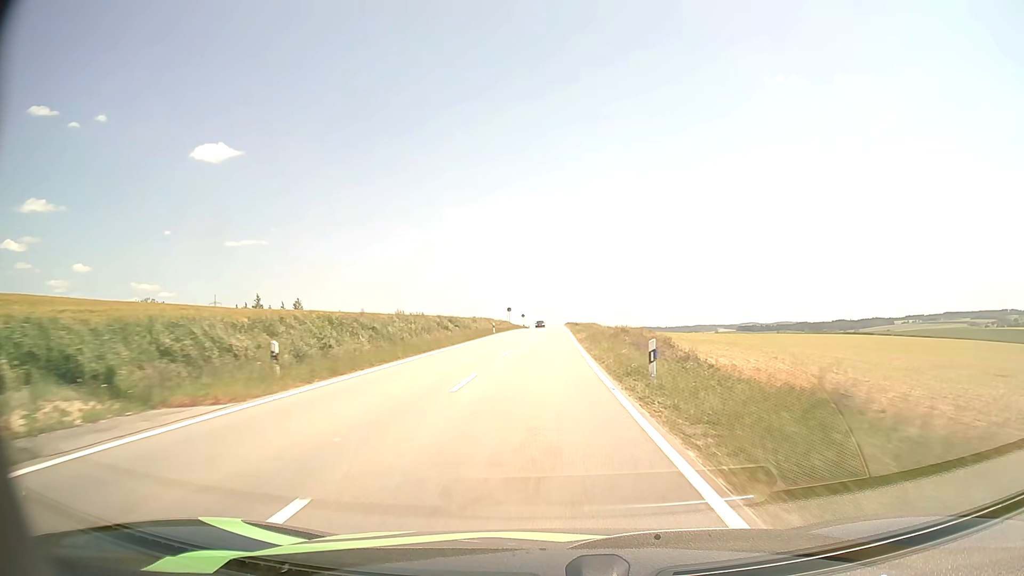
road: tertiary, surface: asphalt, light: Day
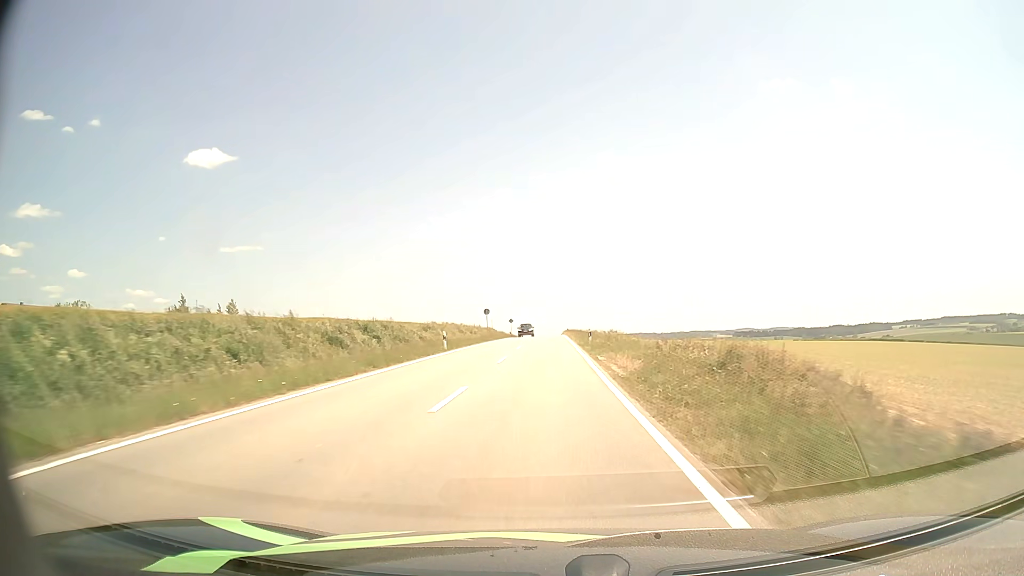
(+0.2, +27.3) m; +1°
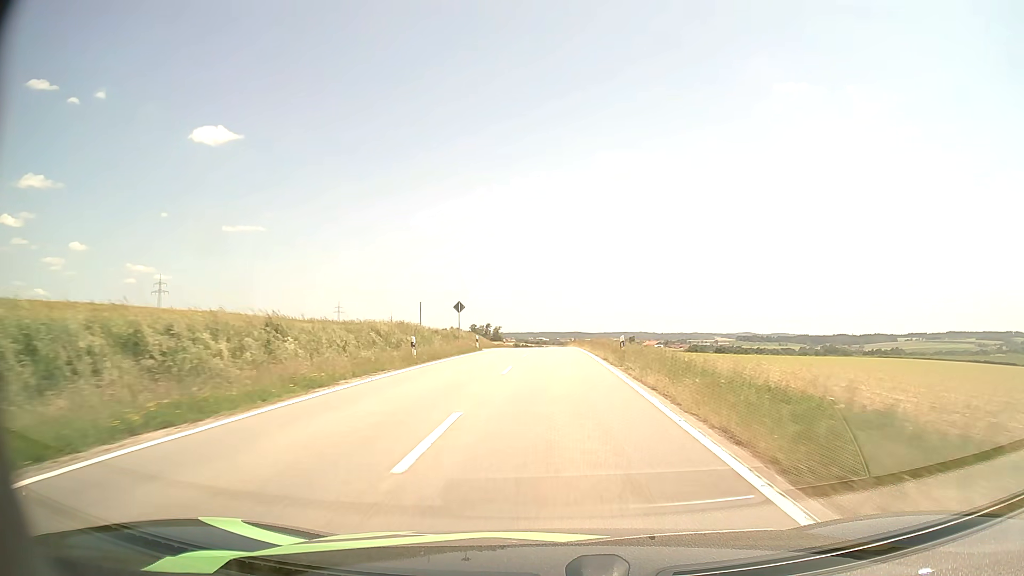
(-0.2, +66.1) m; 0°
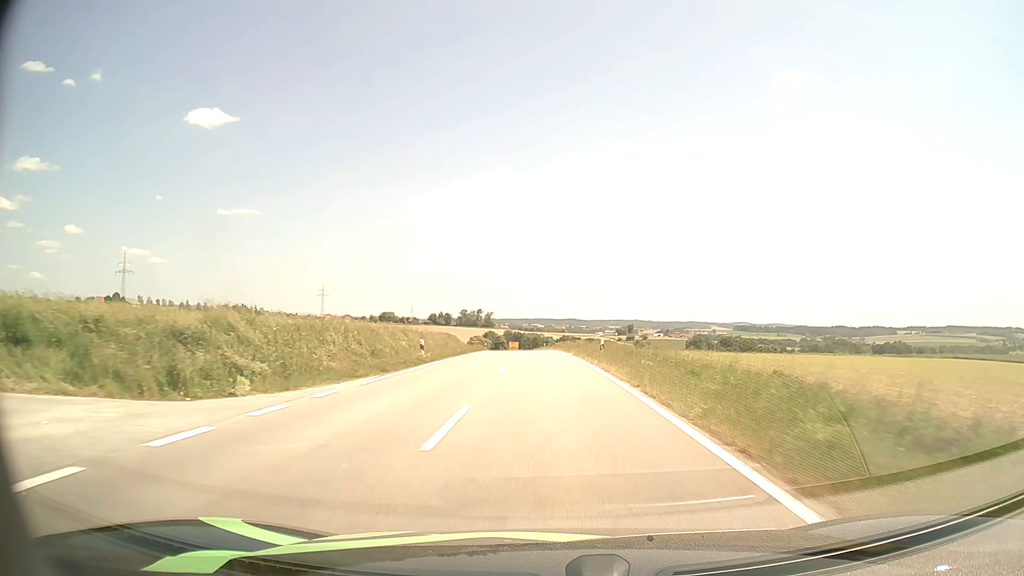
(+0.4, +47.6) m; +1°
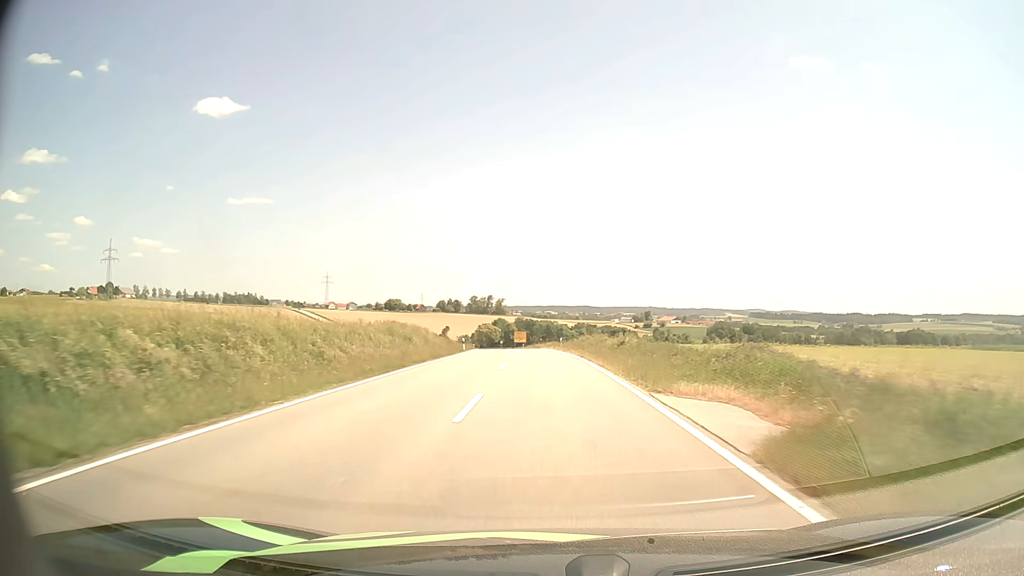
(-0.3, +35.5) m; -1°
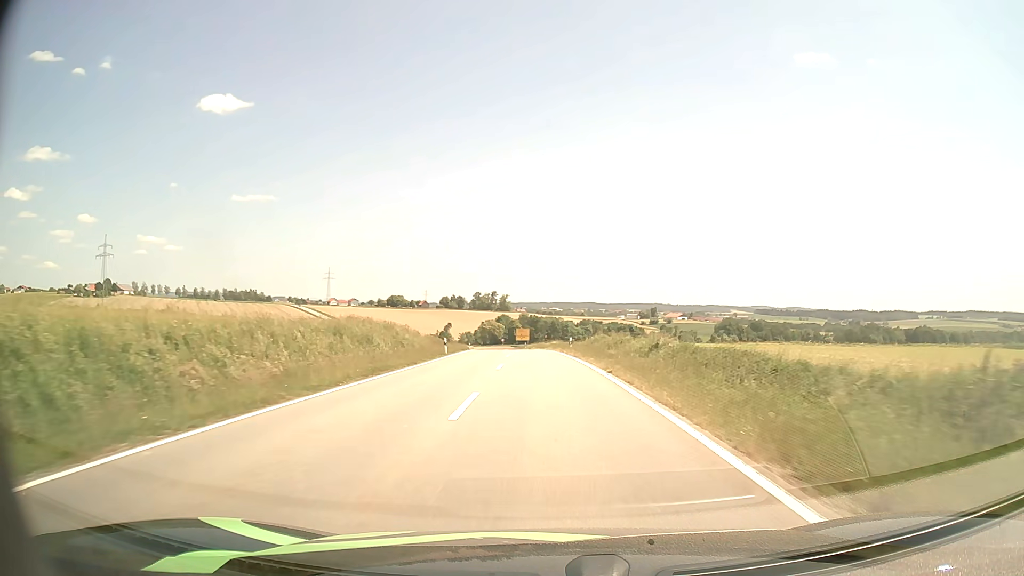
(0.0, +12.0) m; 0°
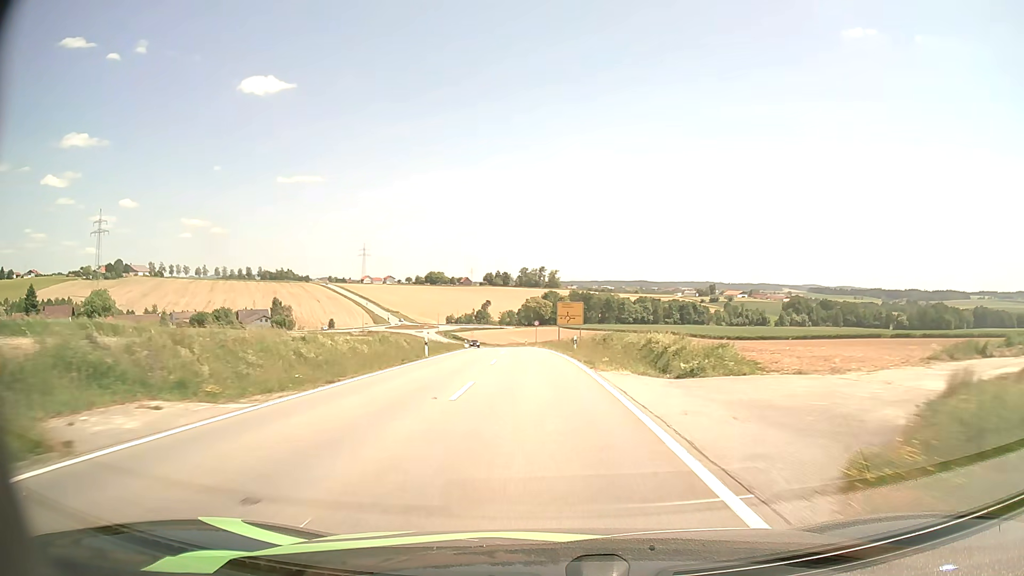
(-1.7, +58.6) m; -4°
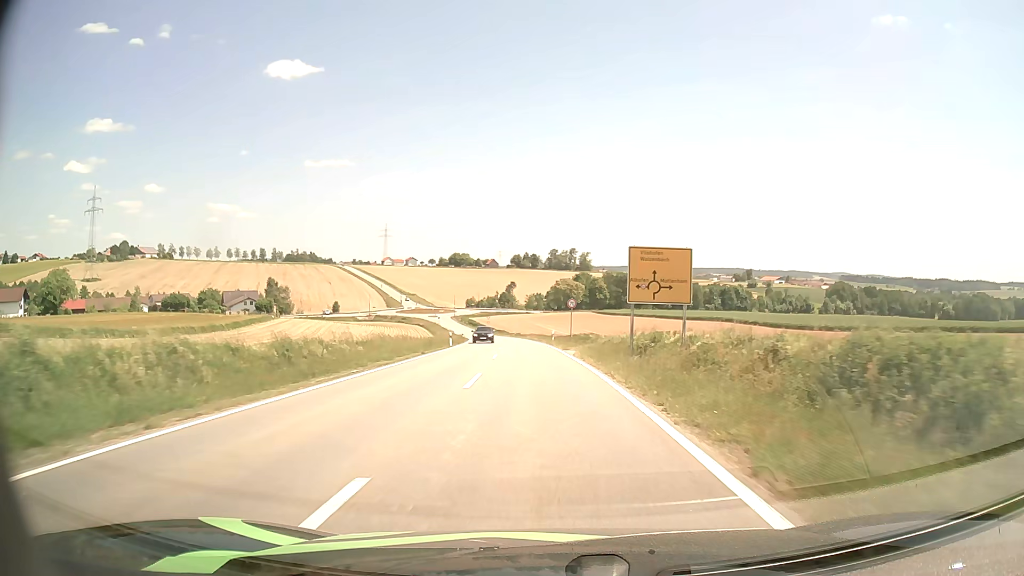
(-1.0, +35.7) m; -3°
(0, +10) (0, +20) (-1, +30) (-1, +40) (-2, +50) (-2, +60) (-3, +70) (-4, +80) (-5, +90) (-7, +100) m
